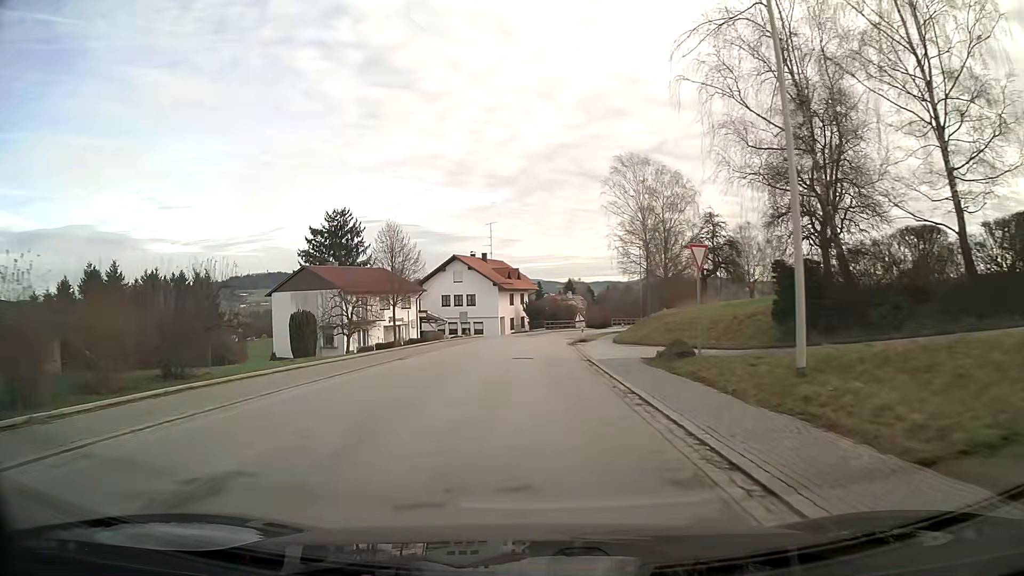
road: secondary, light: Day
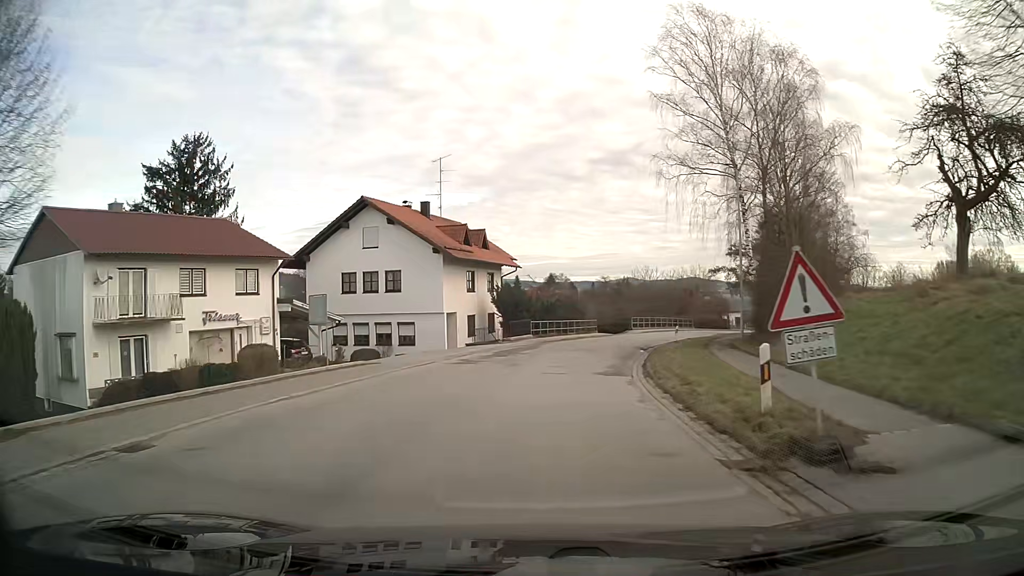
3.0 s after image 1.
(+0.2, +35.6) m; +3°
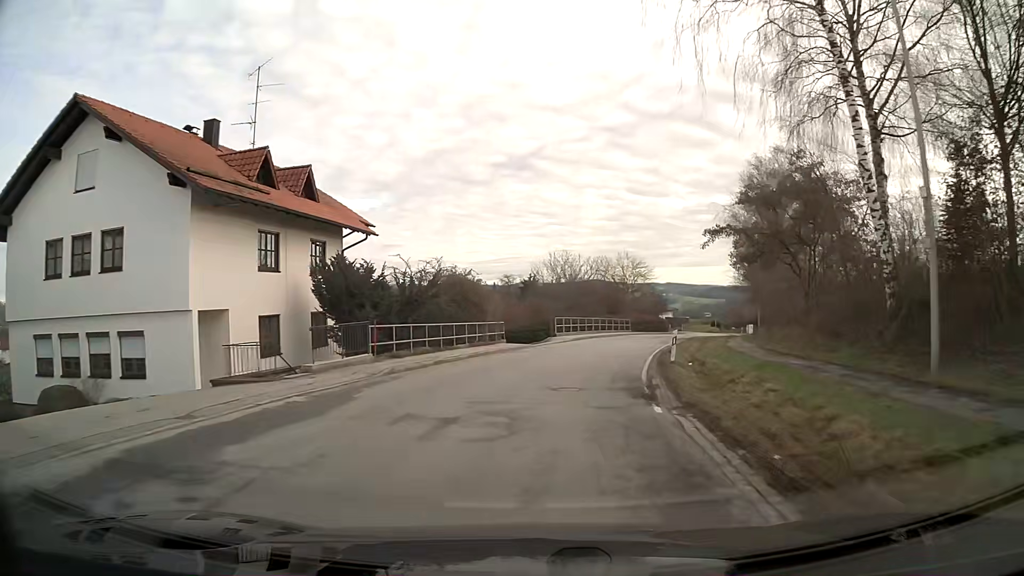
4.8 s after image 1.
(+1.6, +21.2) m; +9°
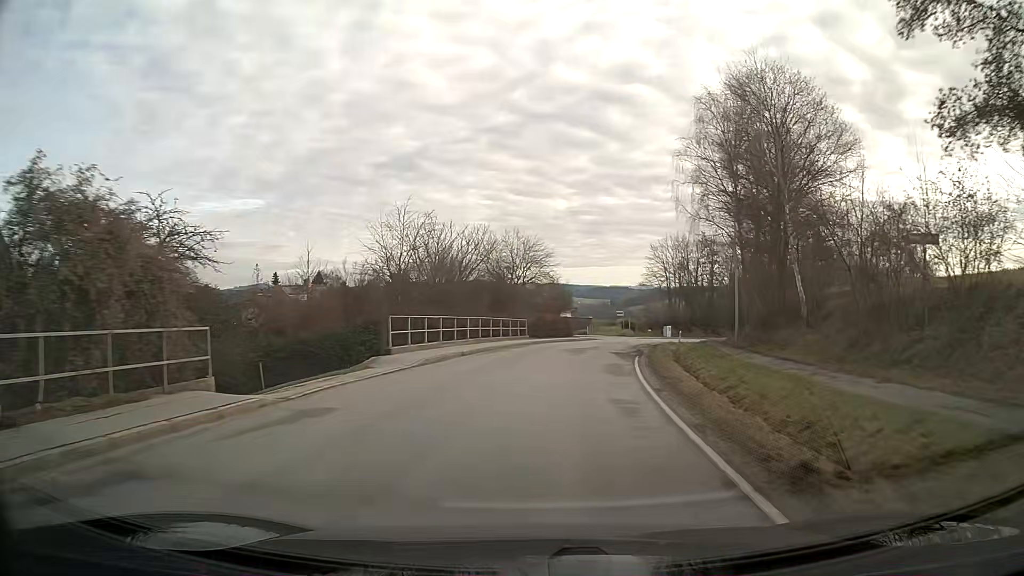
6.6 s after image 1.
(+1.8, +22.1) m; +9°
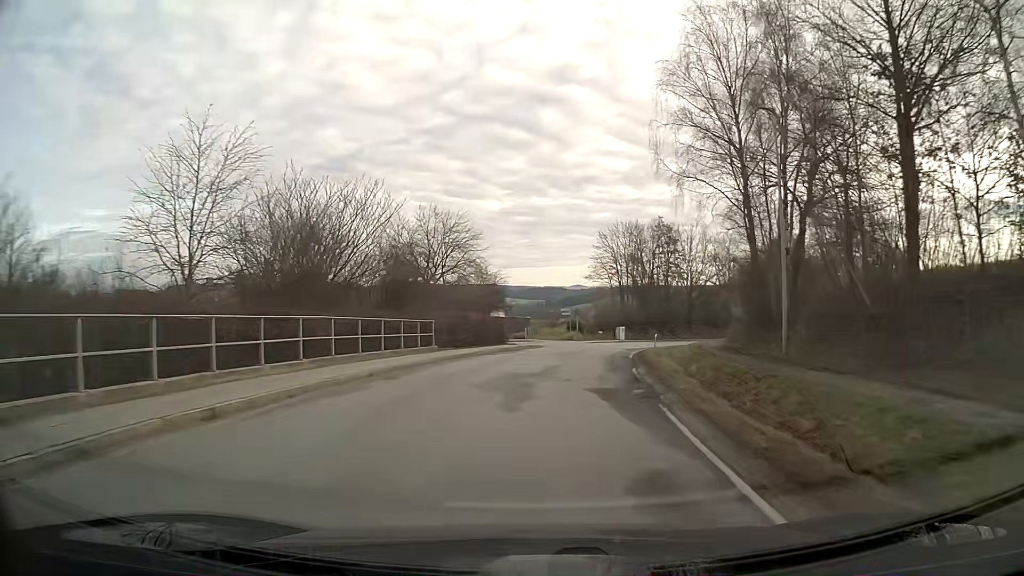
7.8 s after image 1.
(+0.8, +15.5) m; +6°
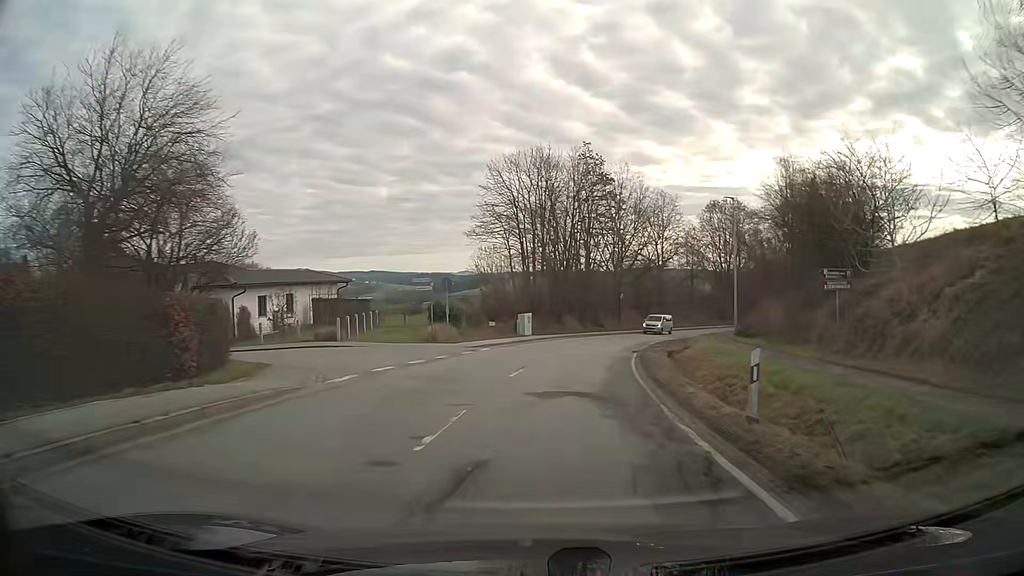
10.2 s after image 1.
(+2.6, +31.8) m; +9°
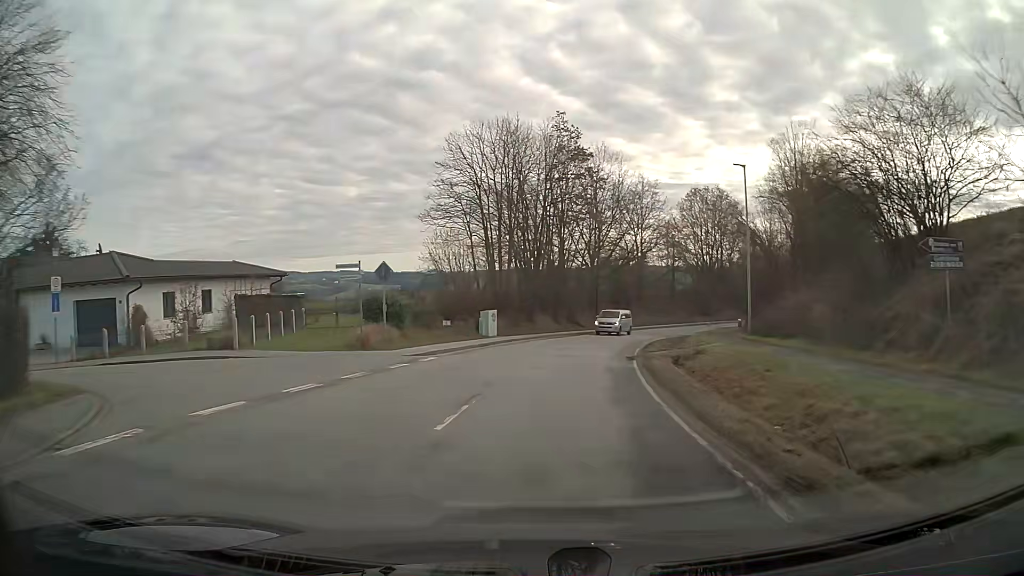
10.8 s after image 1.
(+0.2, +7.9) m; +3°
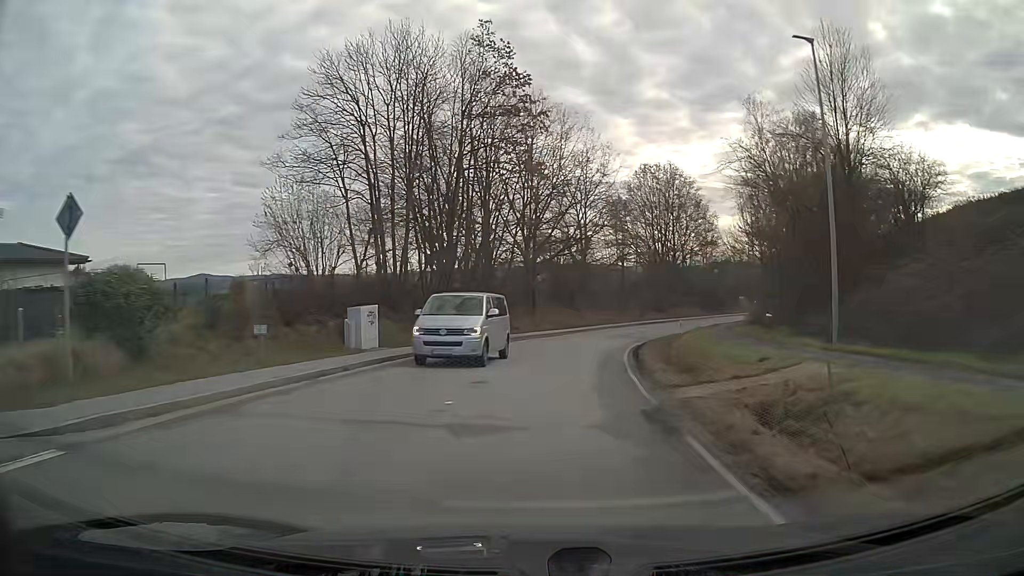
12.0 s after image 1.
(+0.8, +15.7) m; +6°
